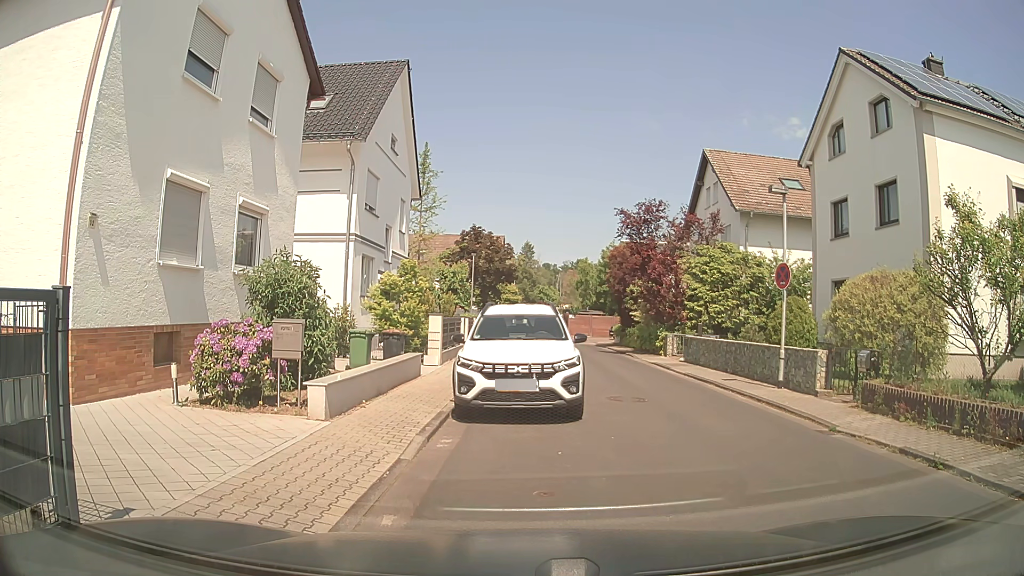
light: Day
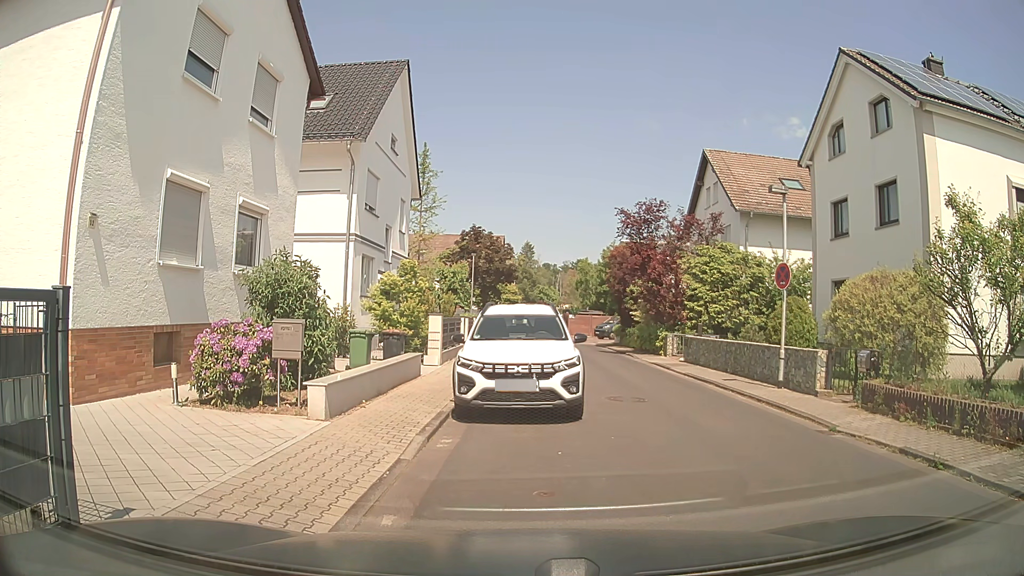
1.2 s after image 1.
(0.0, 0.0) m; 0°
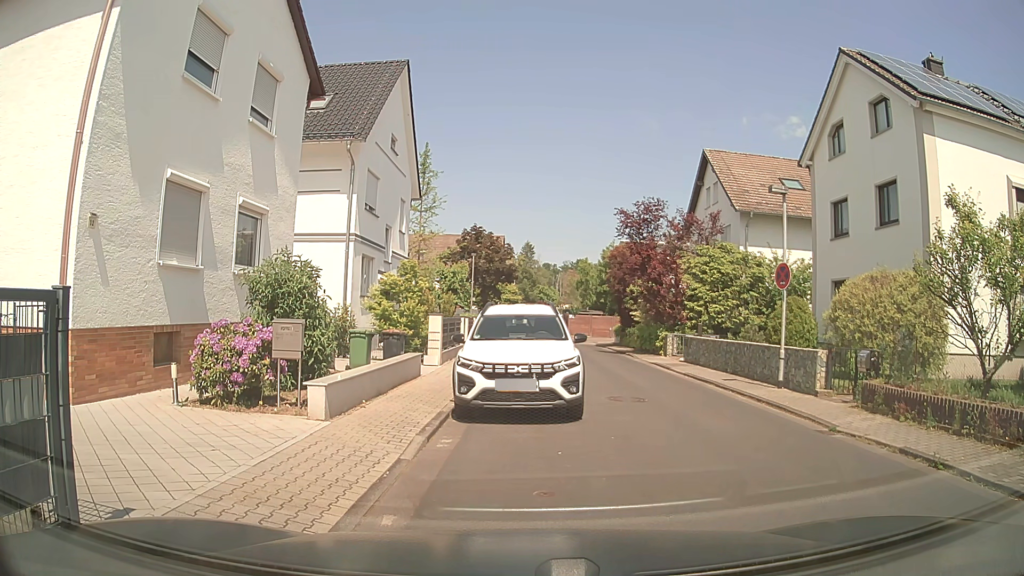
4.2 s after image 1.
(0.0, 0.0) m; 0°
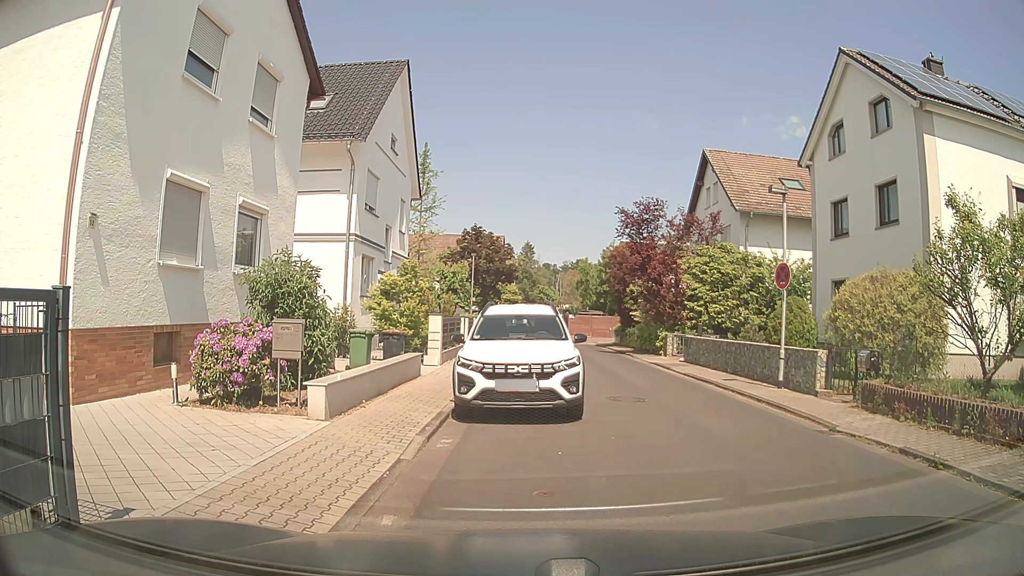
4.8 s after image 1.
(0.0, 0.0) m; 0°
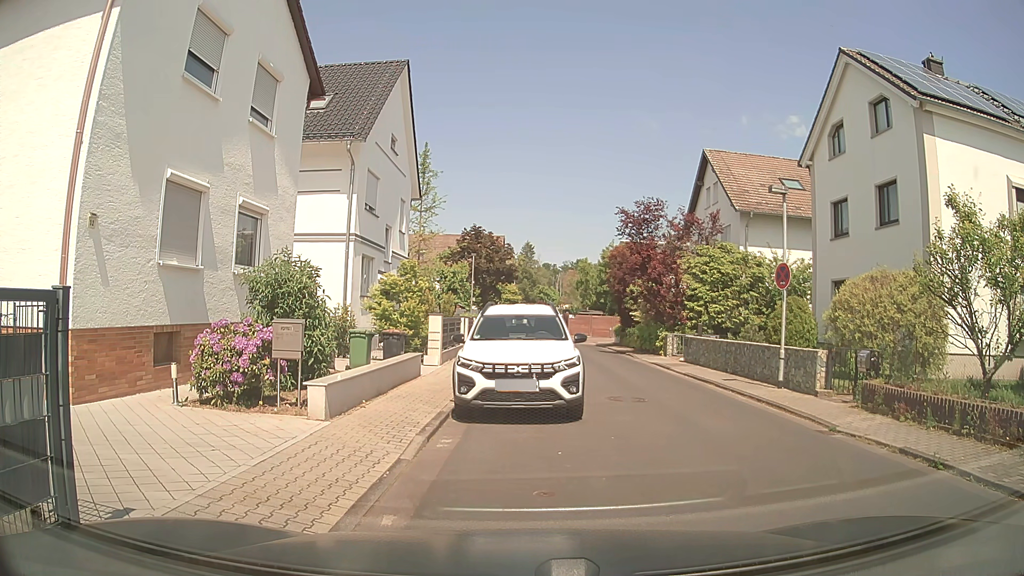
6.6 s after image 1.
(0.0, 0.0) m; 0°
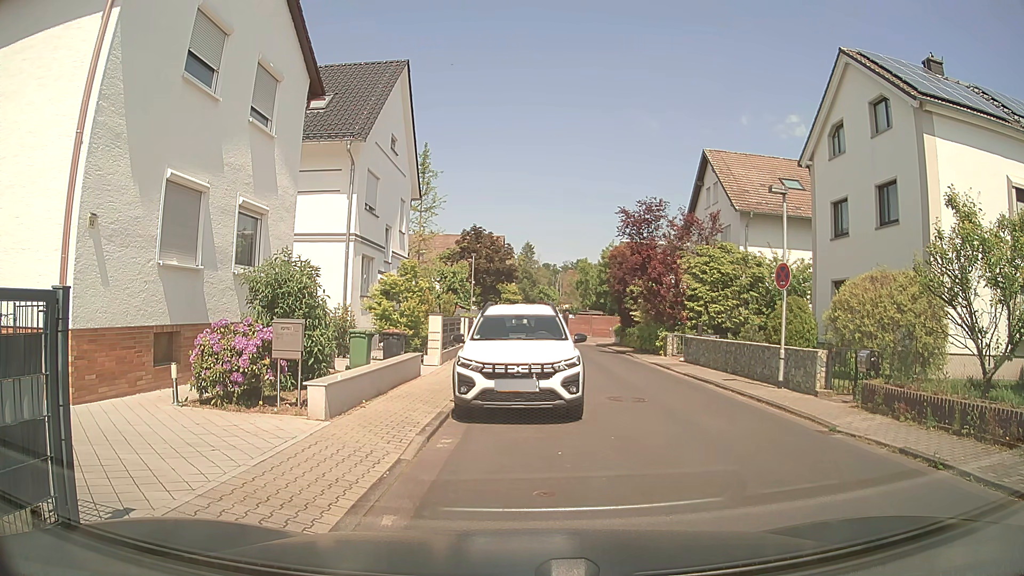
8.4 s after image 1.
(0.0, 0.0) m; 0°
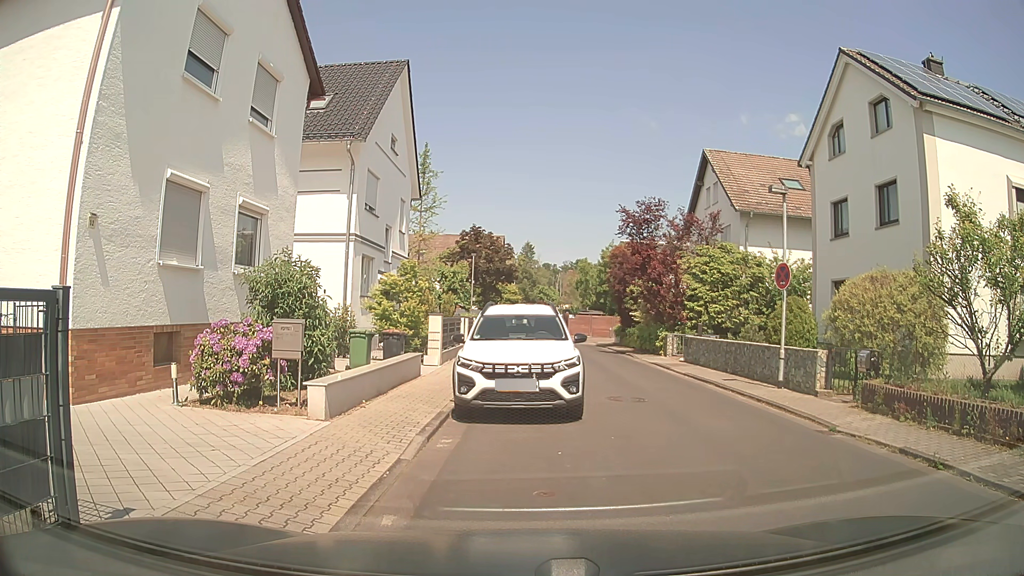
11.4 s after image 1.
(0.0, 0.0) m; 0°
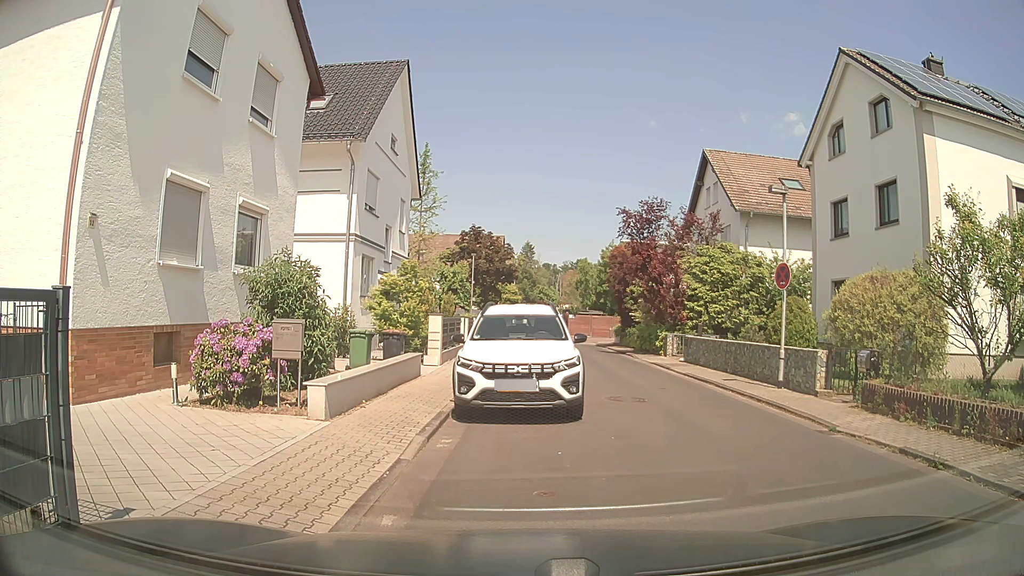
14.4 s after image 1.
(0.0, 0.0) m; 0°
